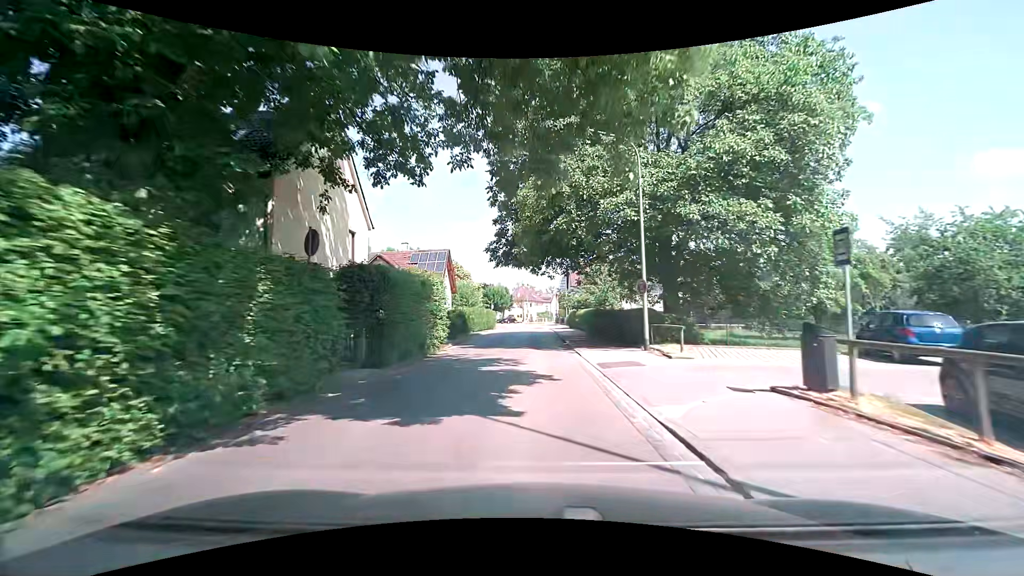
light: Day
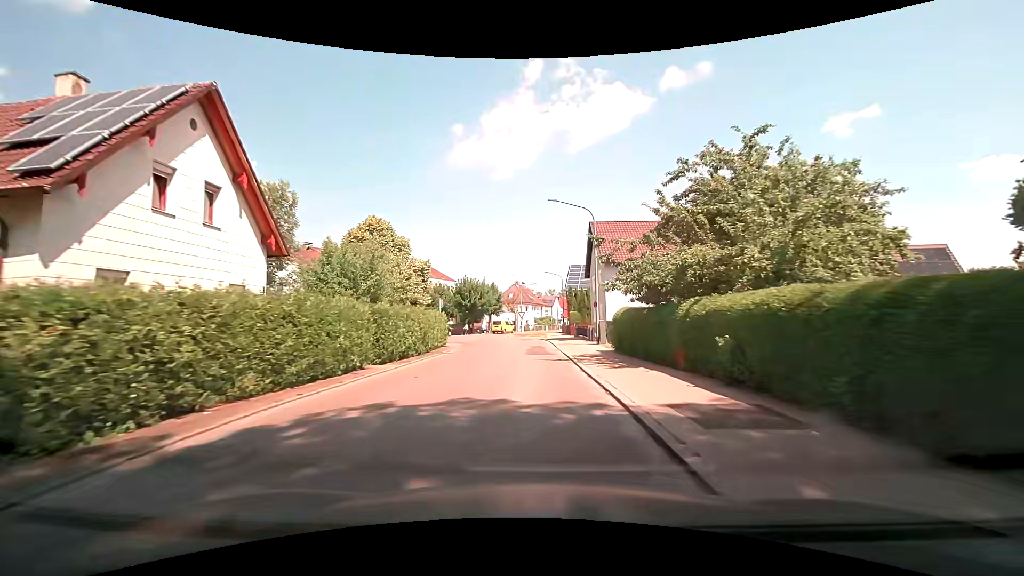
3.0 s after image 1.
(+0.5, +34.7) m; +1°
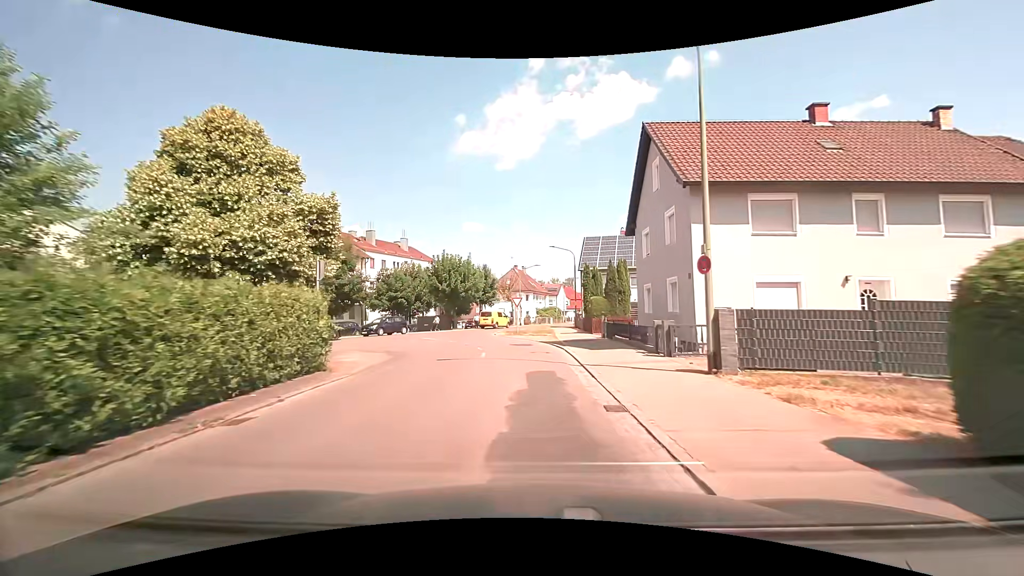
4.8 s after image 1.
(-0.1, +18.4) m; 0°
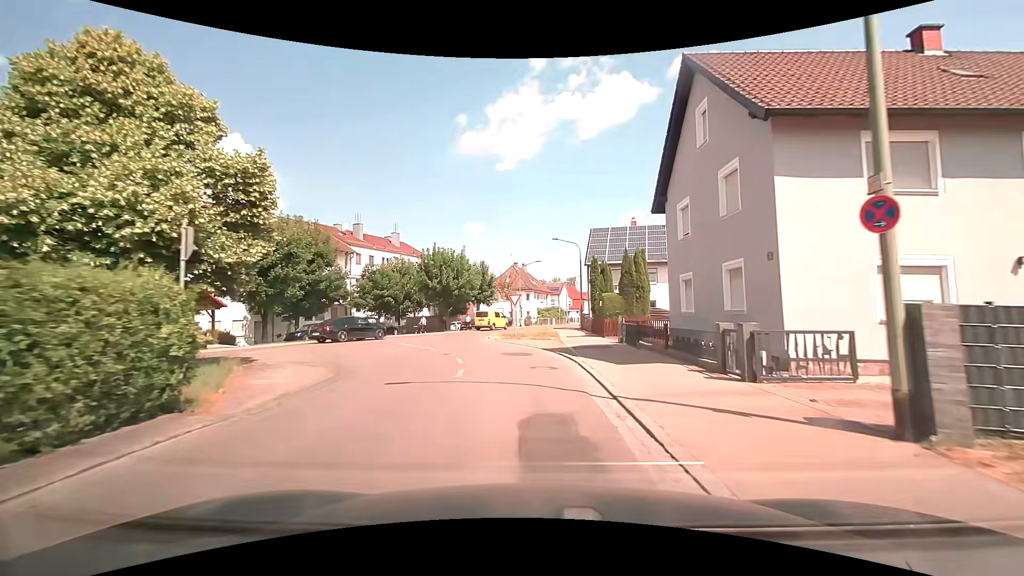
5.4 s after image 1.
(0.0, +5.4) m; +1°
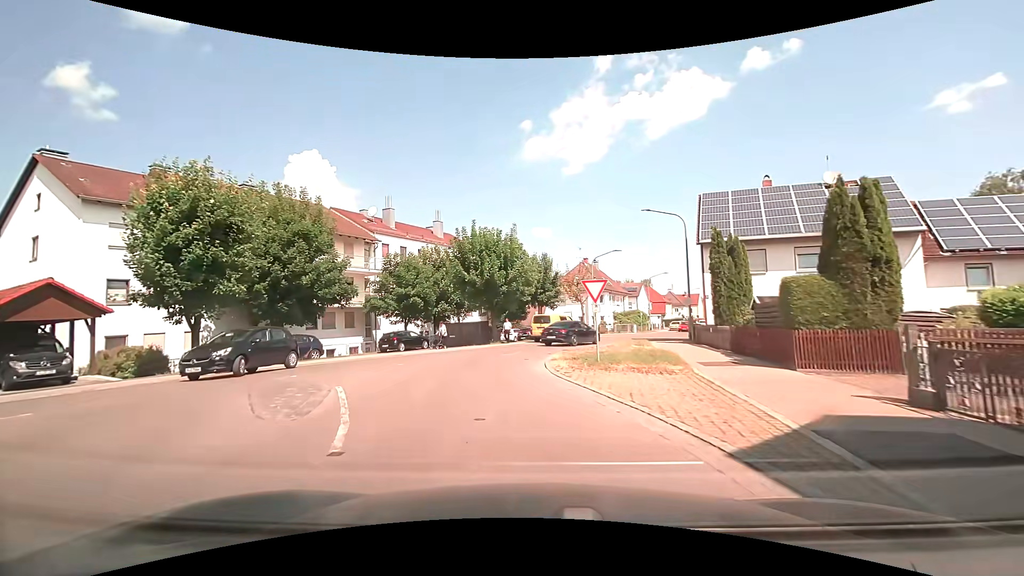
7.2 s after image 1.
(-1.0, +14.1) m; -8°
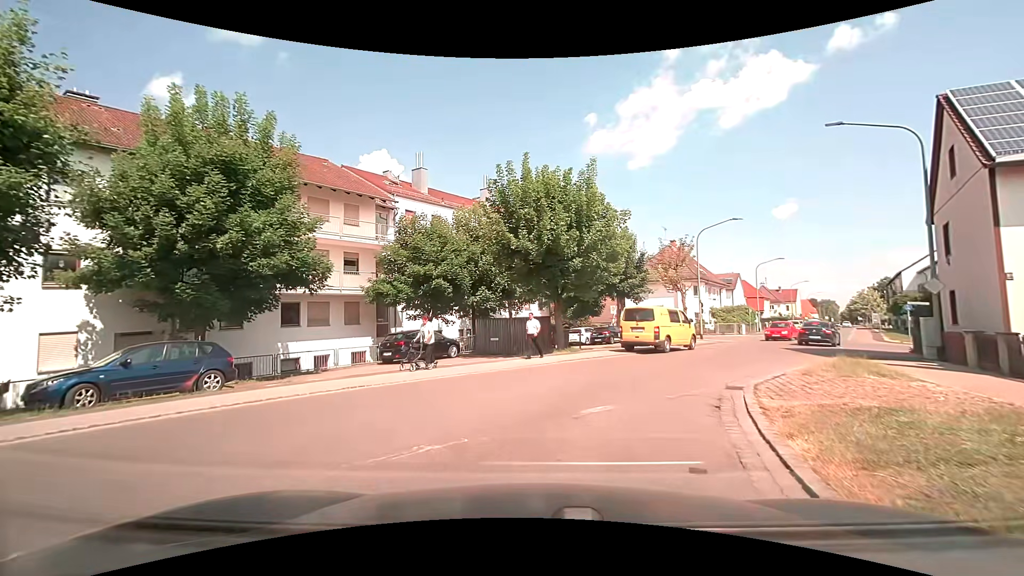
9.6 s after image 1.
(-1.1, +13.0) m; -7°
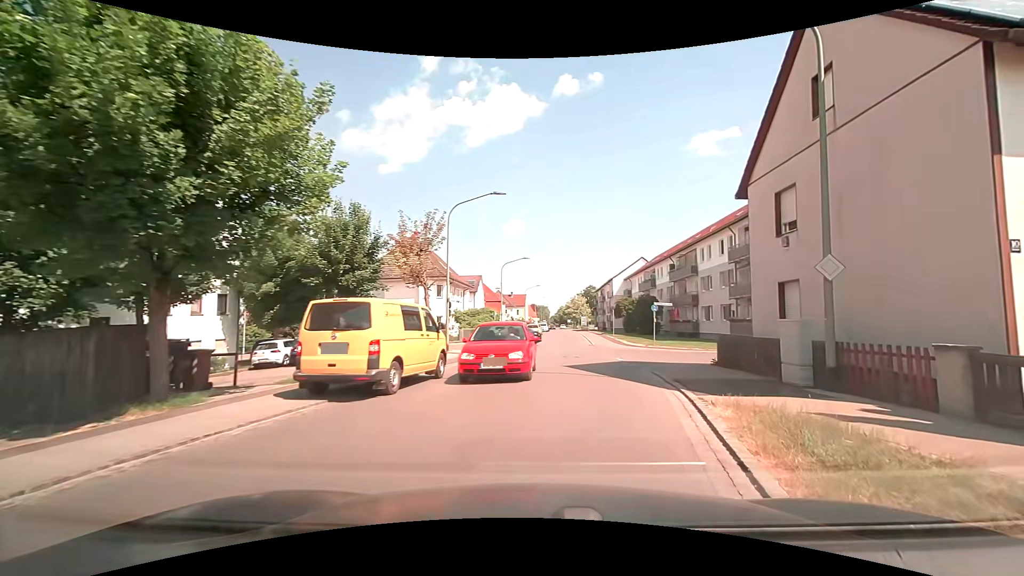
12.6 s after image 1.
(+2.1, +11.5) m; +29°
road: tertiary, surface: asphalt
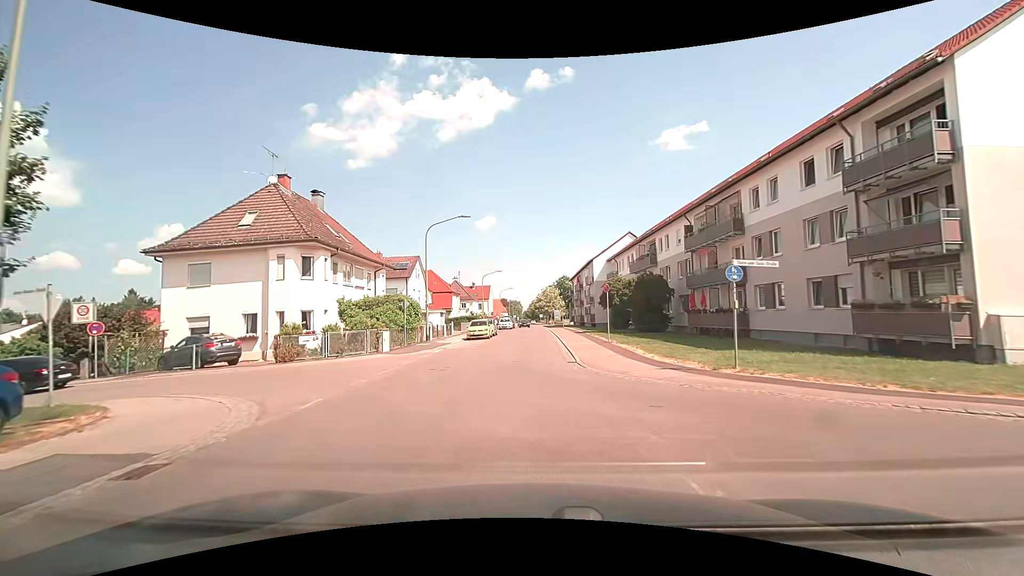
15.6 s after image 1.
(+1.4, +21.1) m; +1°
(0, +10) (0, +20) (0, +30) (0, +40) (0, +50) (+1, +60) (+1, +70) (+1, +80) (+1, +90) (+1, +100) m
